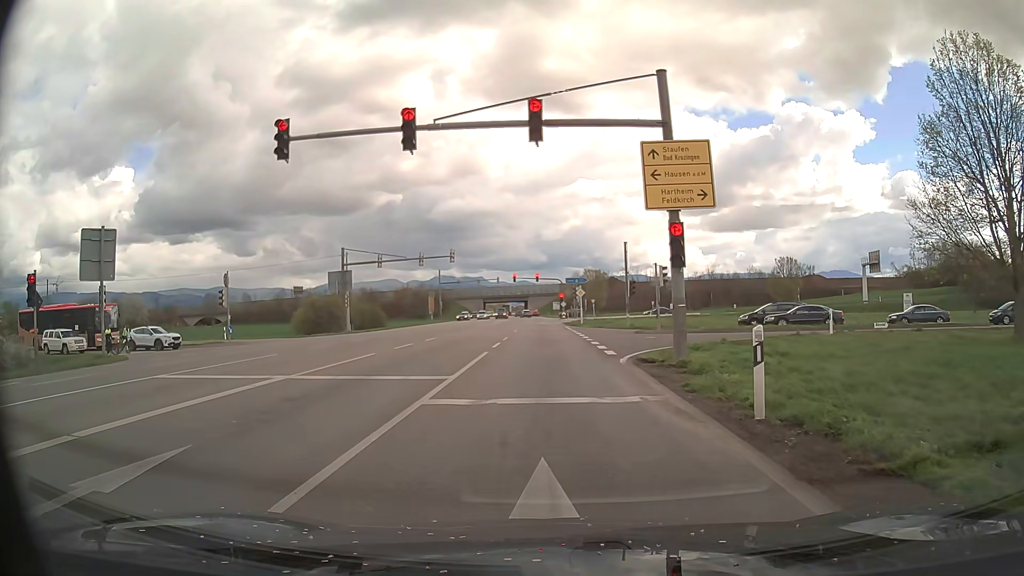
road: primary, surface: asphalt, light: Day
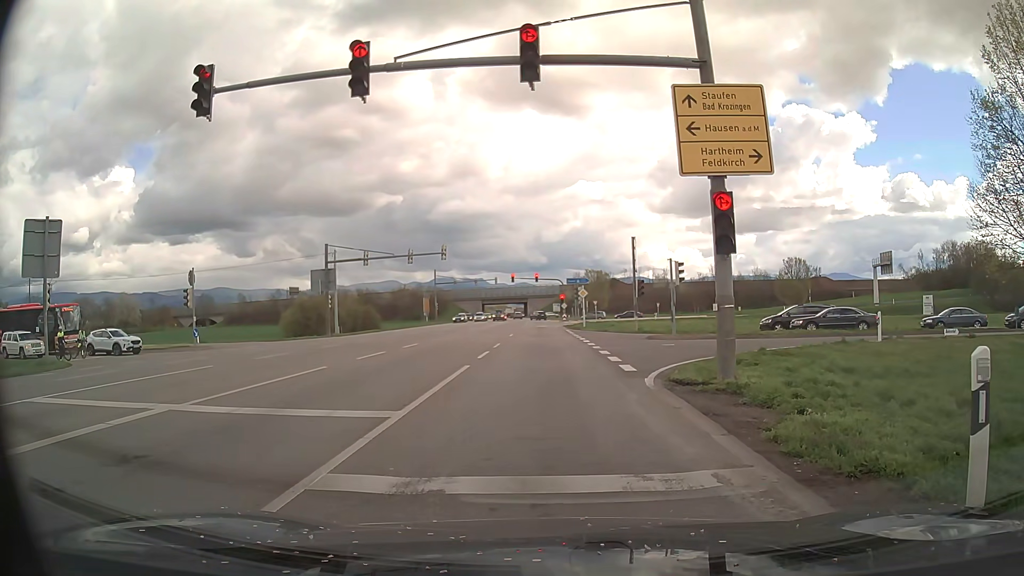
(0.0, +4.3) m; -1°
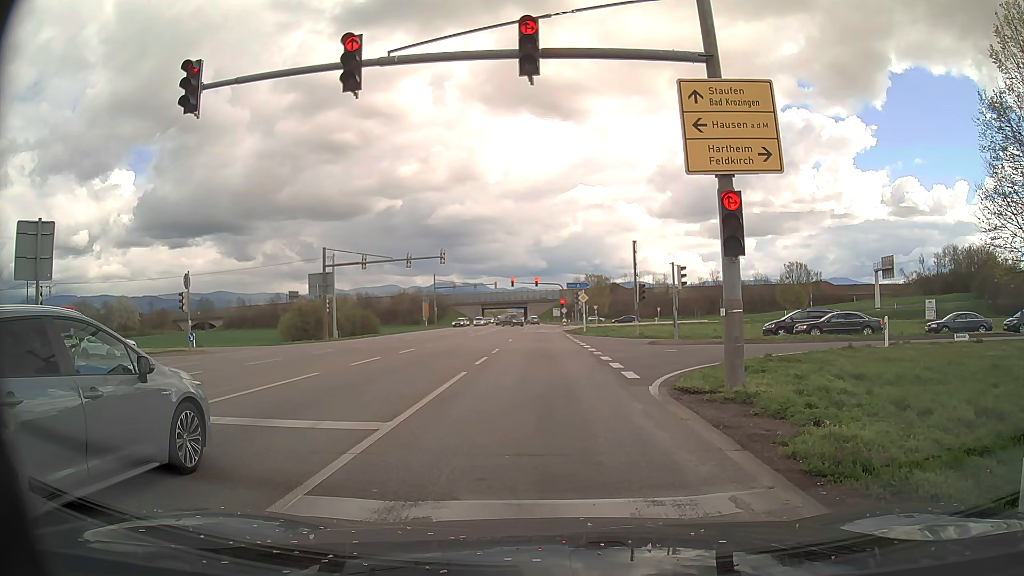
(0.0, +0.6) m; 0°
(0, +10) (0, +20) (0, +30) (0, +40) (0, +50) (0, +60) (0, +70) (0, +80) (0, +90) (0, +100) m
